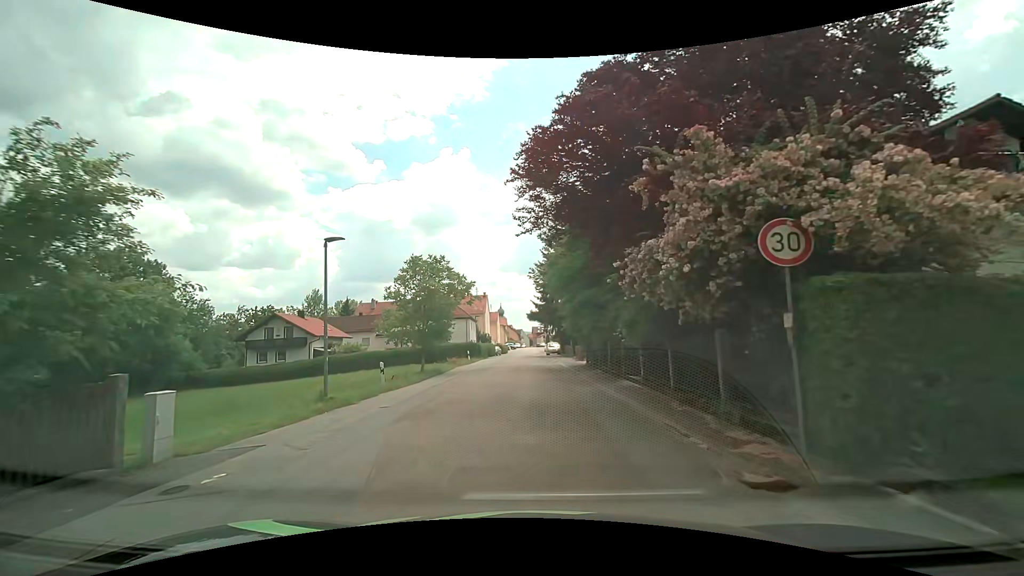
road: residential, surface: asphalt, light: Day
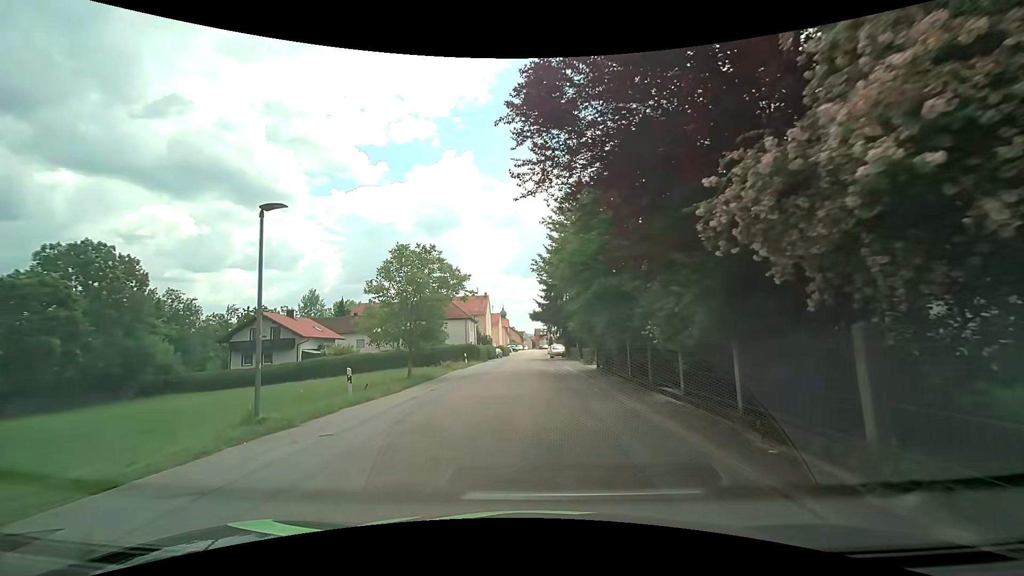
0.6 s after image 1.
(0.0, +3.9) m; -1°
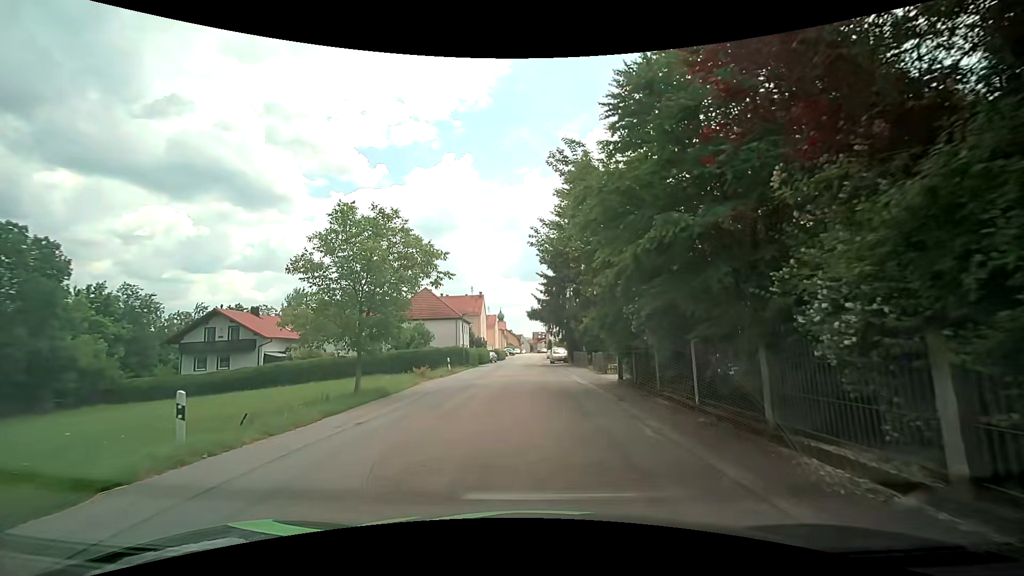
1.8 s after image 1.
(+0.1, +7.6) m; +1°
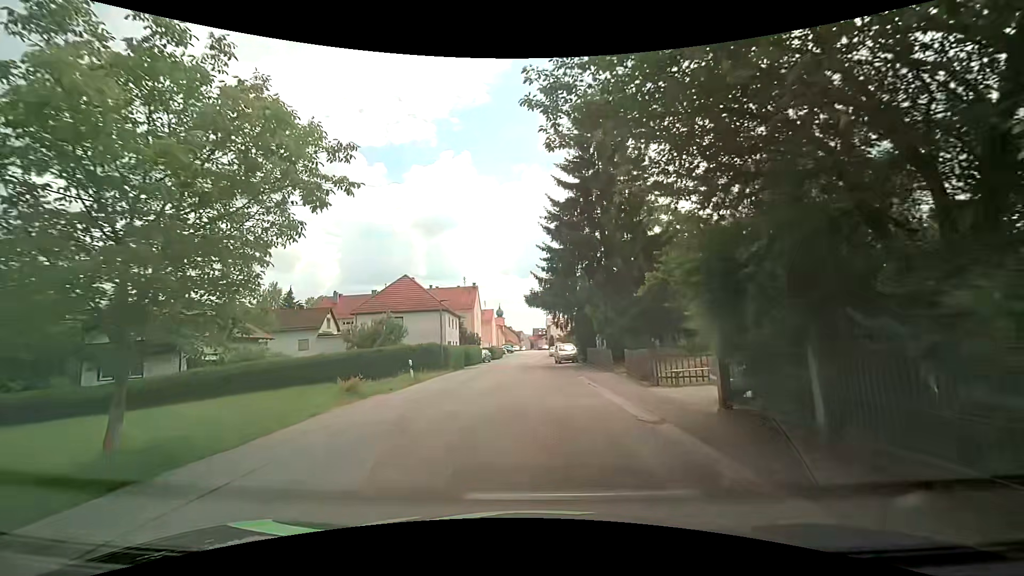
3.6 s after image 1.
(-0.1, +11.1) m; 0°
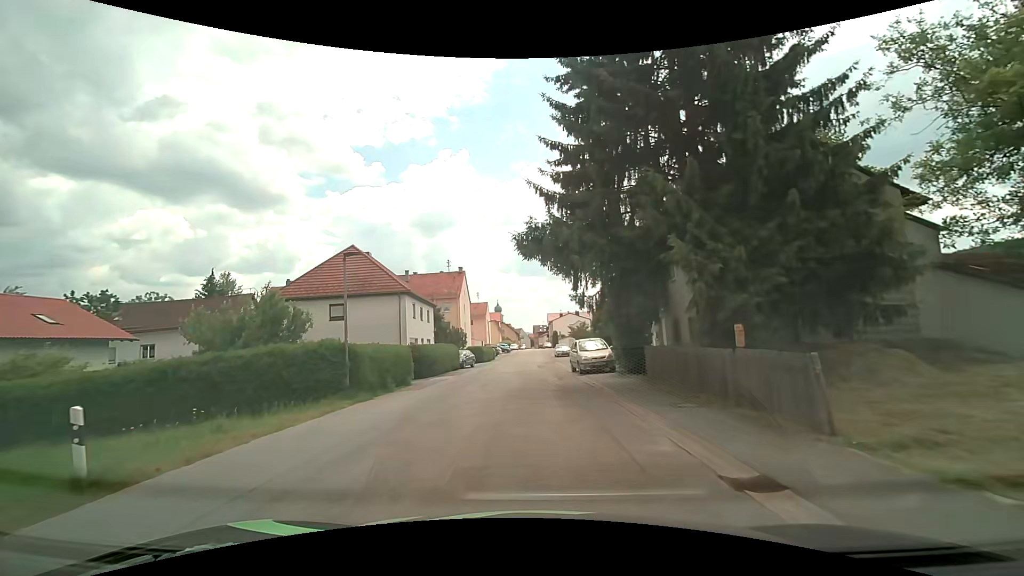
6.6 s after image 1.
(-0.1, +17.8) m; 0°
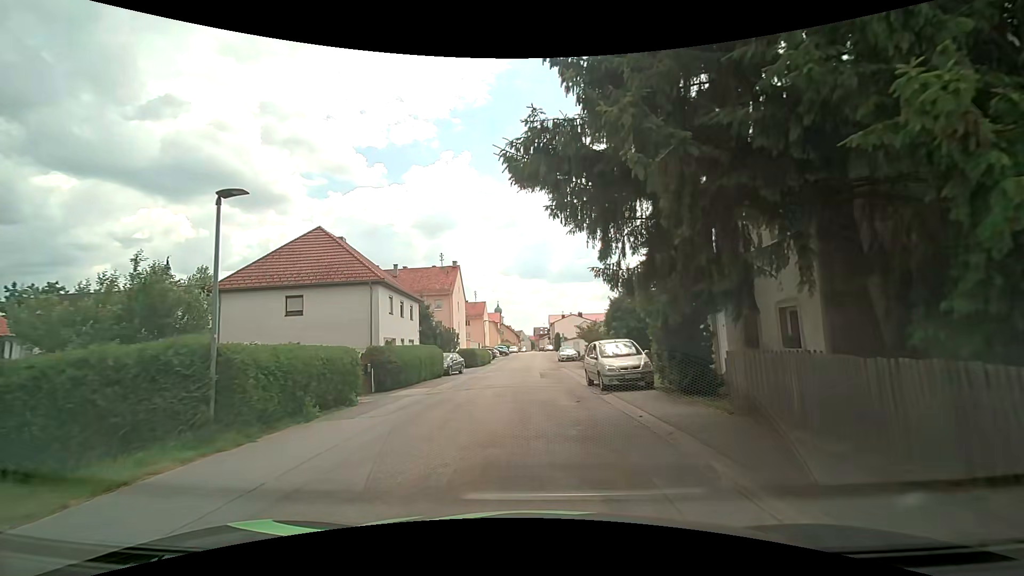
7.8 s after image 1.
(-0.1, +7.1) m; -1°
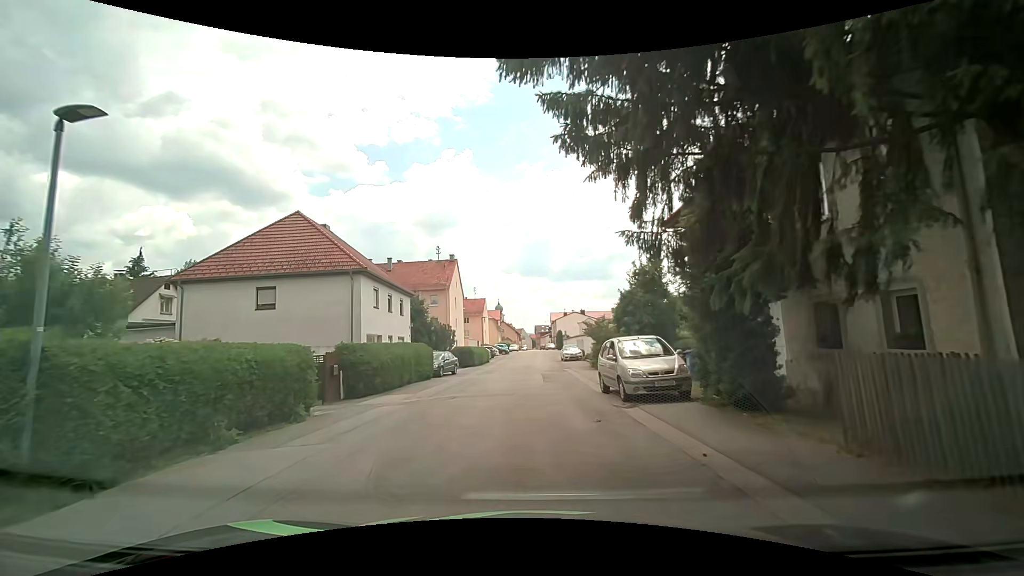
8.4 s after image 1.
(0.0, +3.6) m; 0°
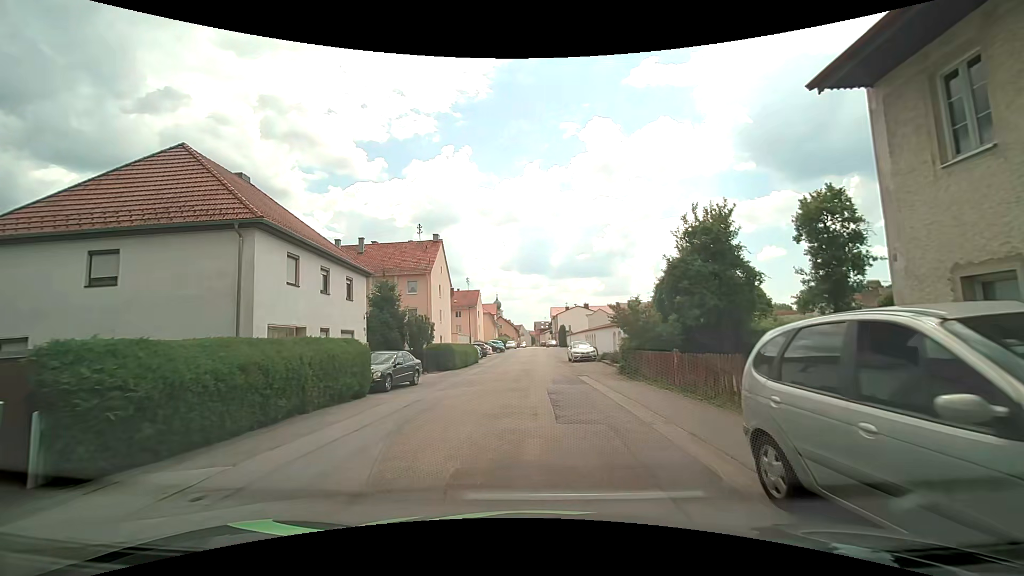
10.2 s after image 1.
(+0.1, +10.7) m; +2°
(0, +10) (0, +20) (0, +30) (0, +40) (0, +50) (0, +60) (-1, +70) (-1, +80) (-1, +90) (-1, +100) m
